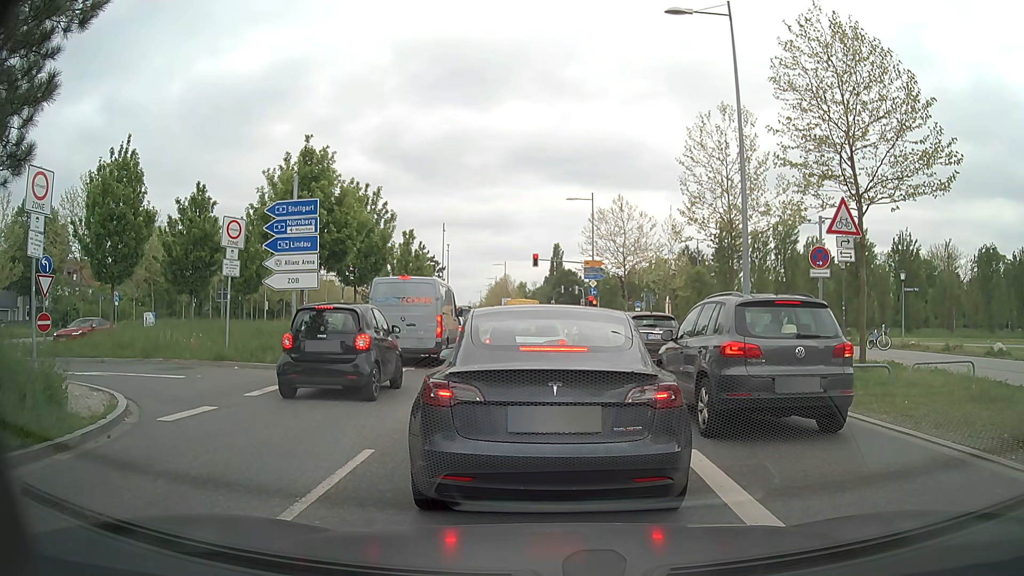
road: secondary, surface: asphalt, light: Day
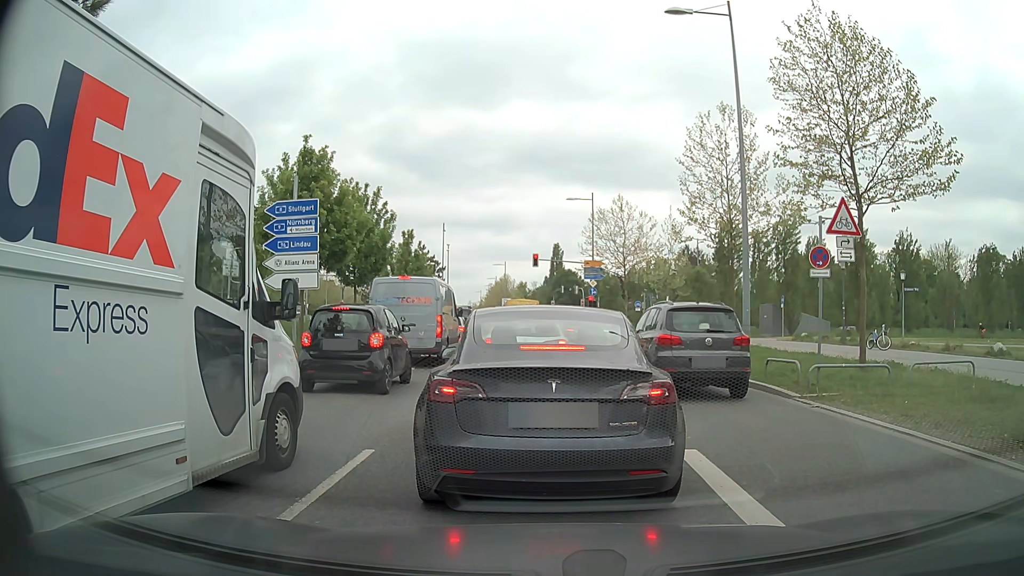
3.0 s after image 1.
(0.0, 0.0) m; 0°
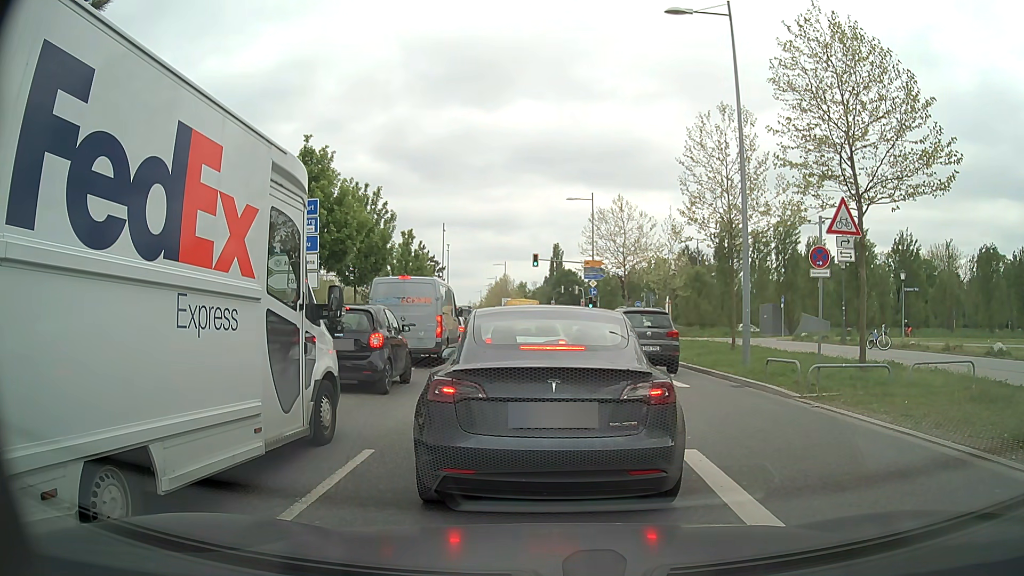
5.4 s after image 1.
(0.0, 0.0) m; 0°
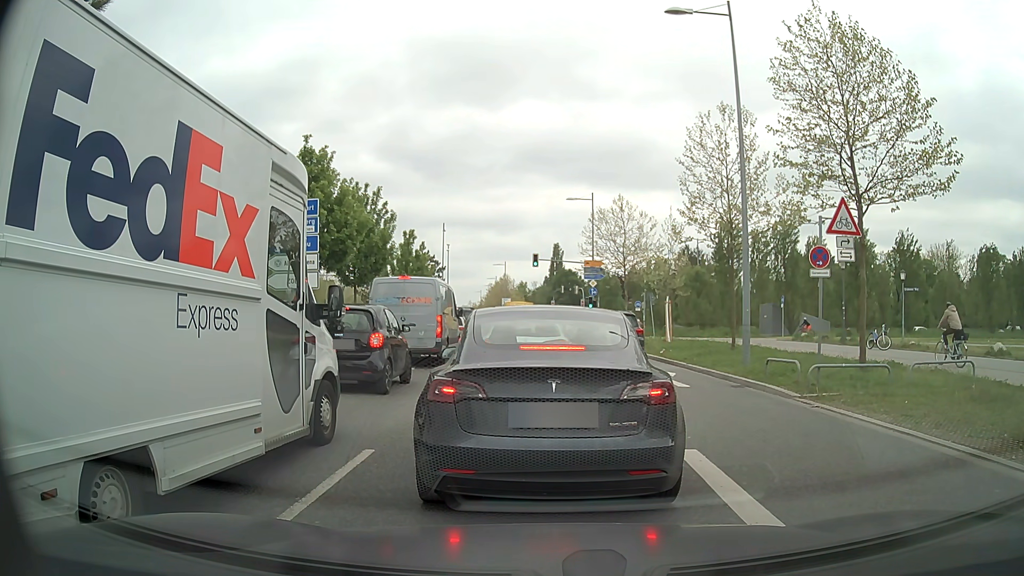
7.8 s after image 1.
(0.0, 0.0) m; 0°
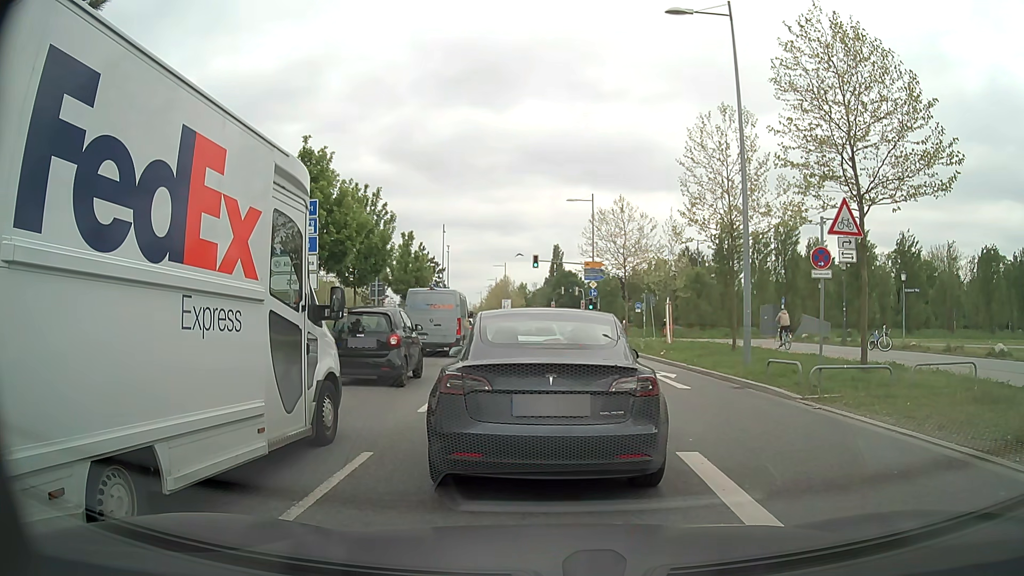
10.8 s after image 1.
(0.0, +0.1) m; 0°
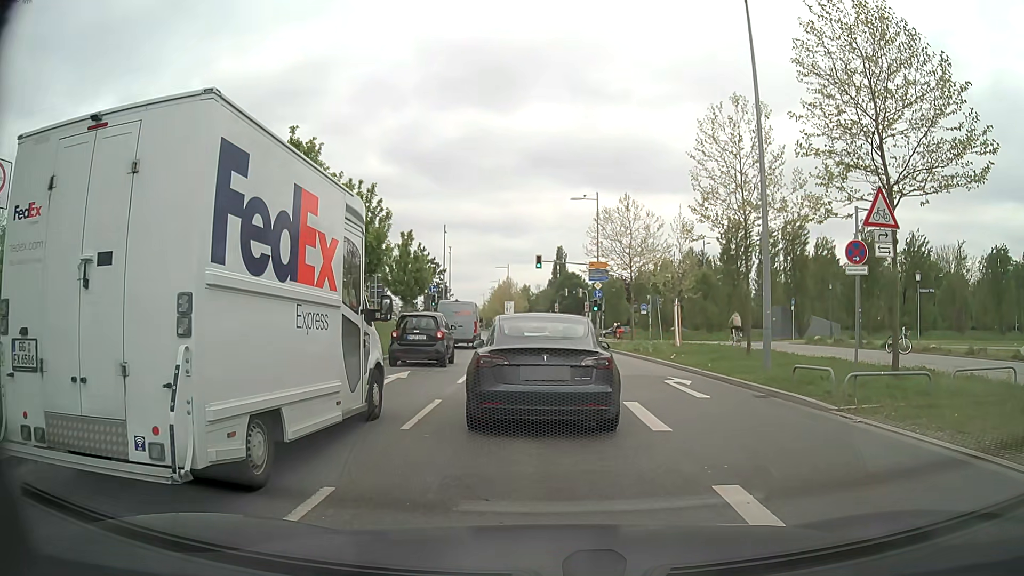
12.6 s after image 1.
(0.0, +1.5) m; +2°
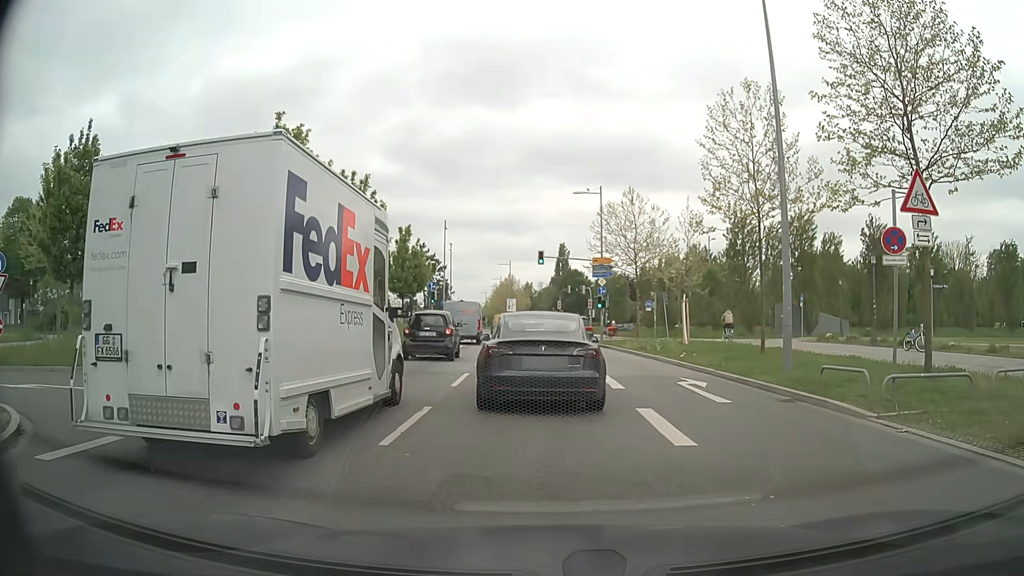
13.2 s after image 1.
(0.0, +1.3) m; -2°
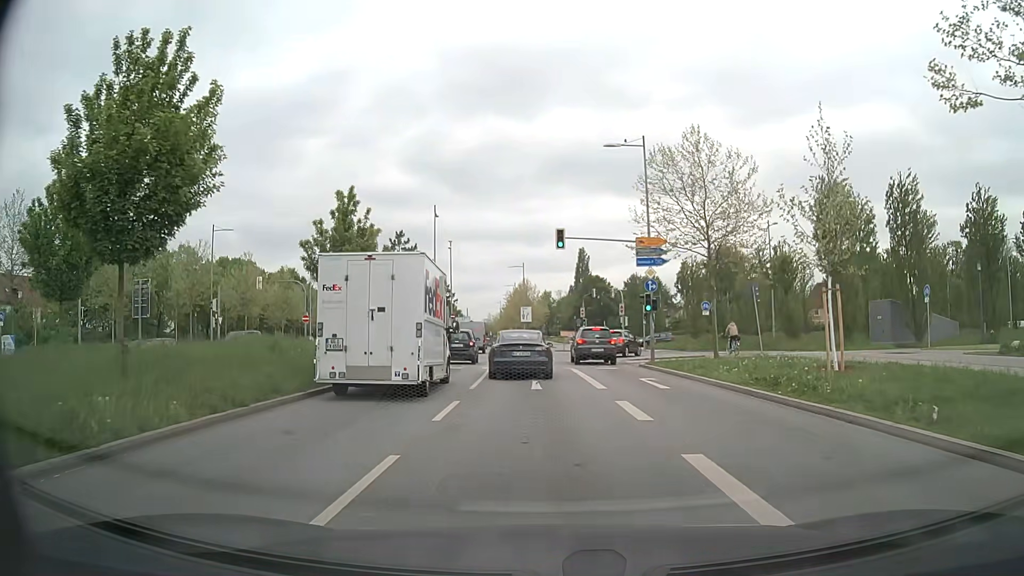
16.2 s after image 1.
(+0.3, +15.5) m; +1°
(0, +10) (0, +20) (-1, +30) (-2, +40) (-2, +50) (-3, +60) (-4, +70) (-5, +80) (-6, +90) (-7, +100) m
